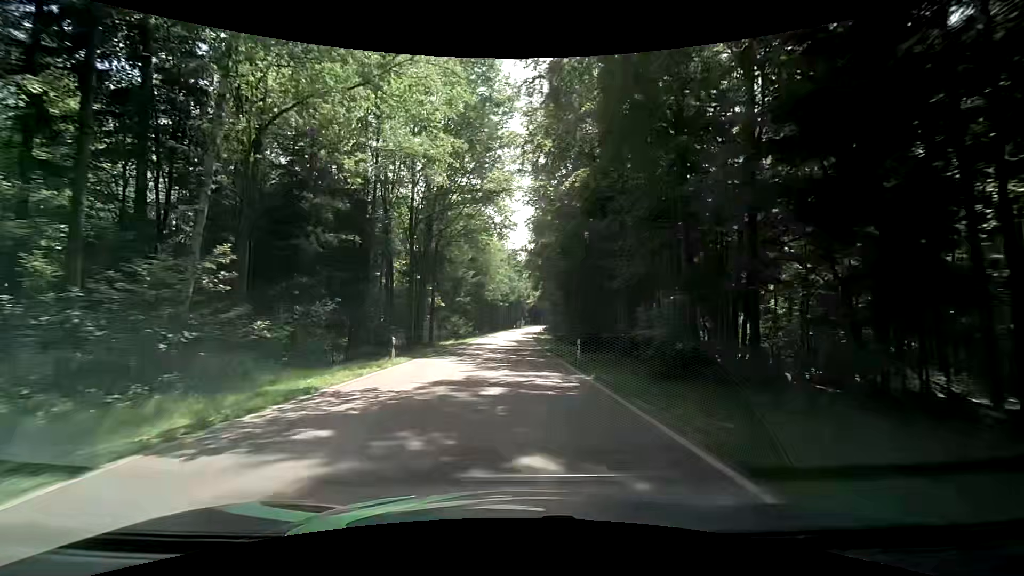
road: tertiary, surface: asphalt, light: Day
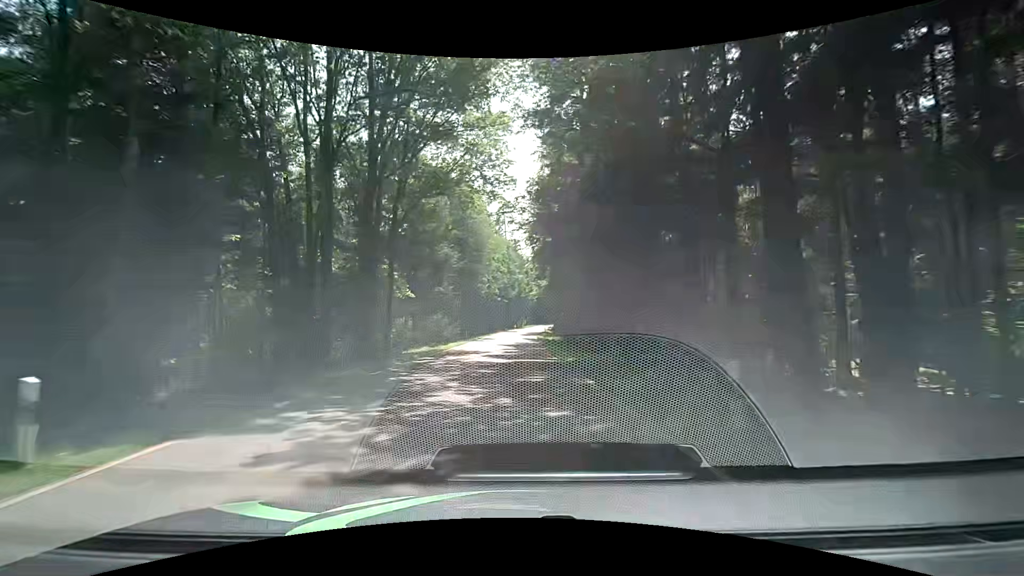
(+0.1, +15.6) m; +2°
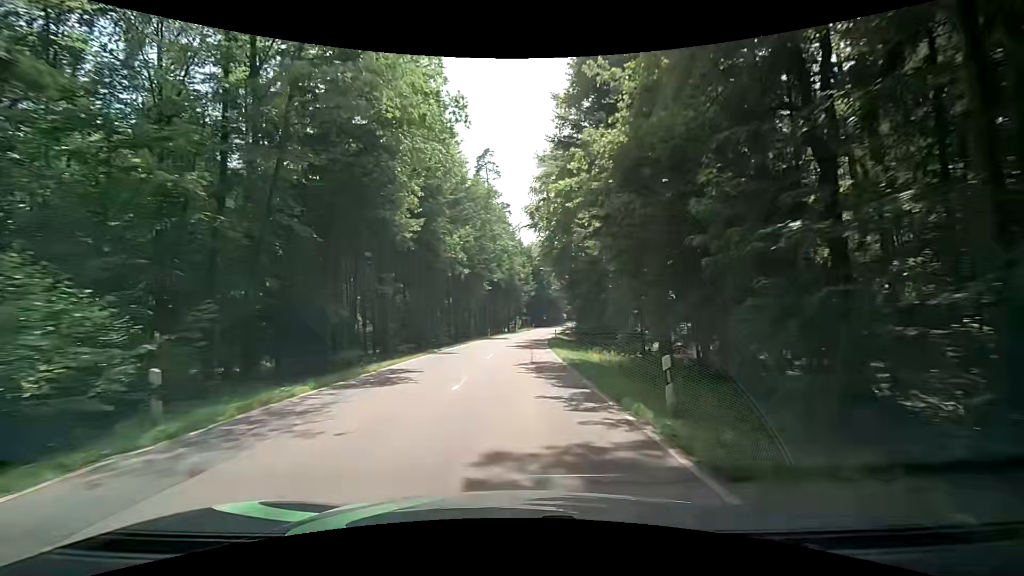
(-1.4, +42.9) m; -2°
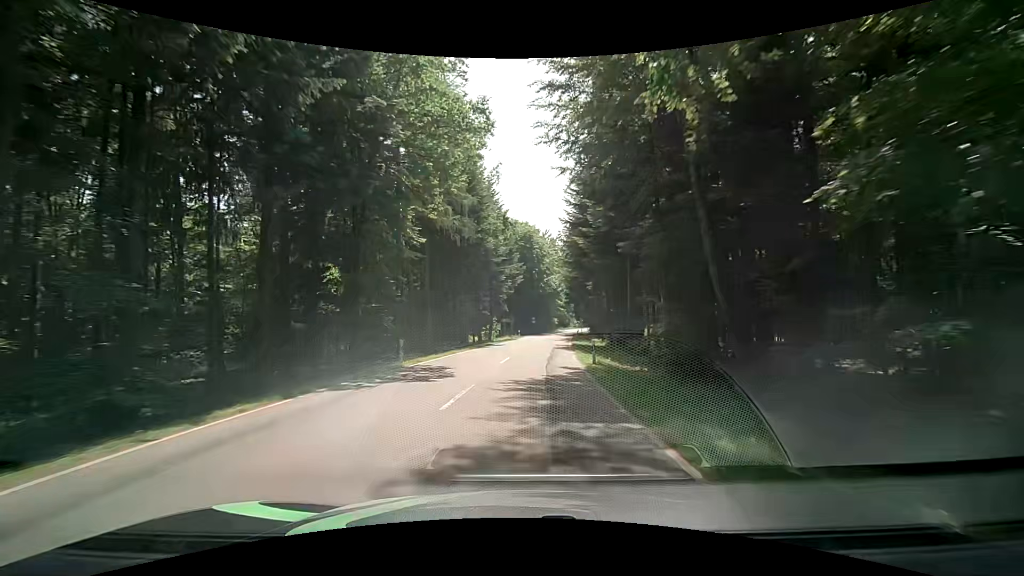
(+0.7, +37.9) m; +2°
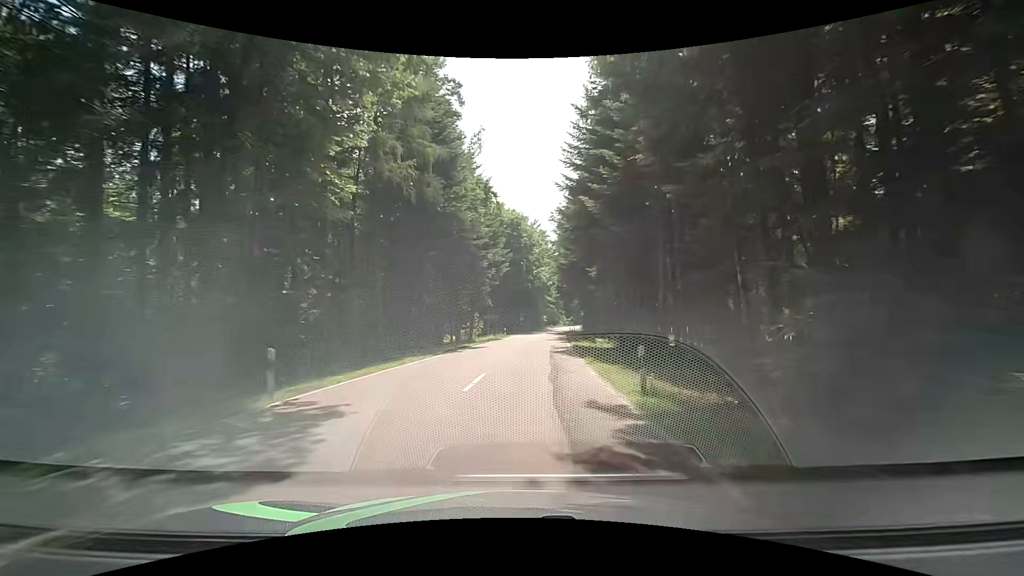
(+0.1, +9.7) m; +1°
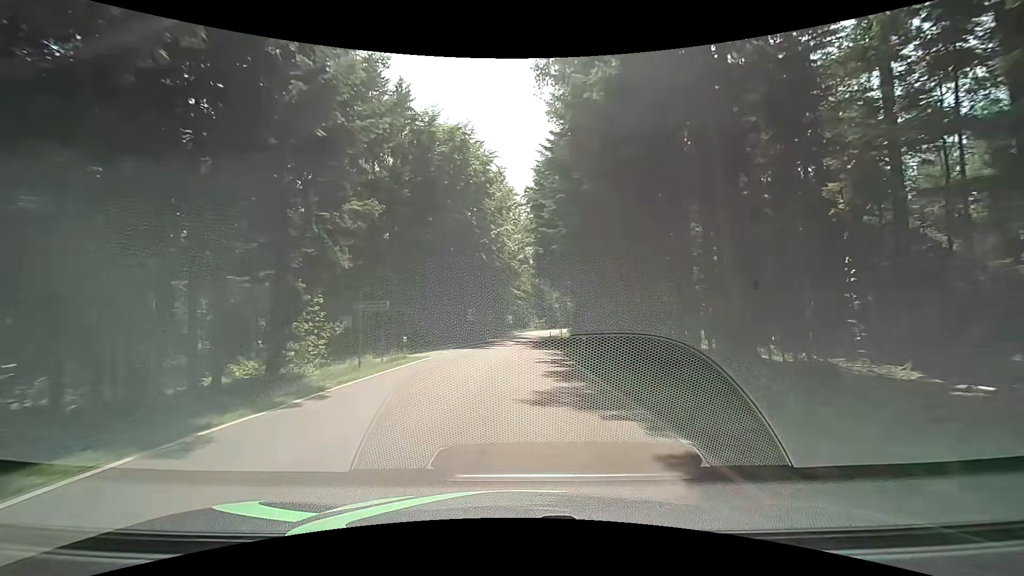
(+1.7, +37.9) m; +6°
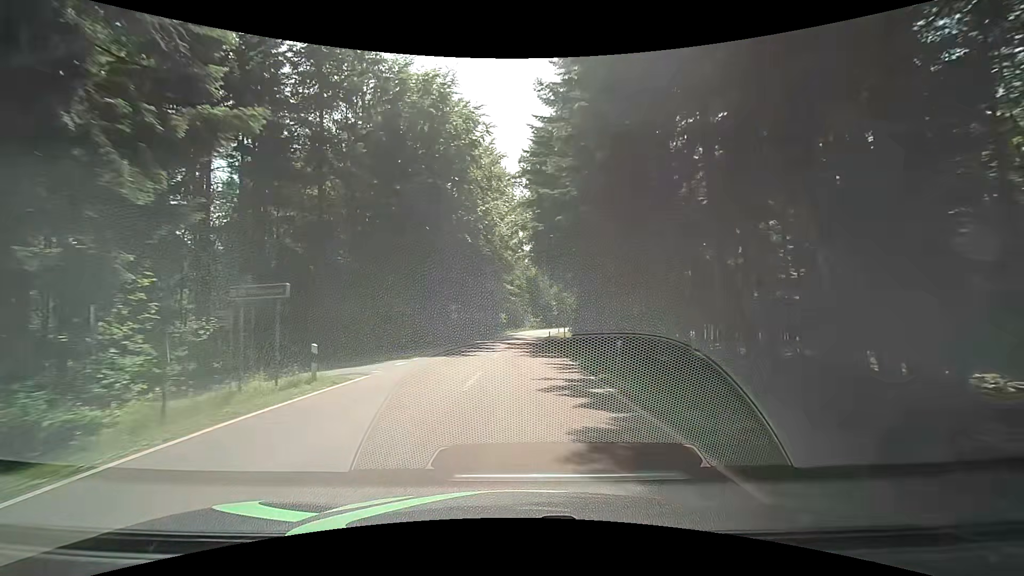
(-0.2, +9.2) m; -1°
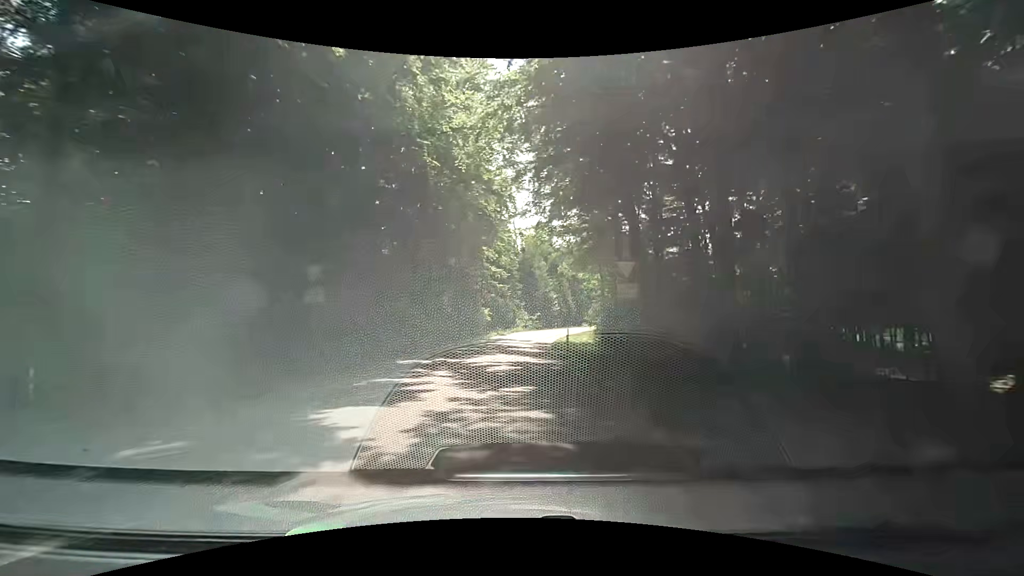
(+0.5, +27.1) m; +1°
(0, +10) (0, +20) (0, +30) (0, +40) (+1, +50) (+3, +60) (+5, +69) (+9, +79) (+13, +88) (+18, +96) m
